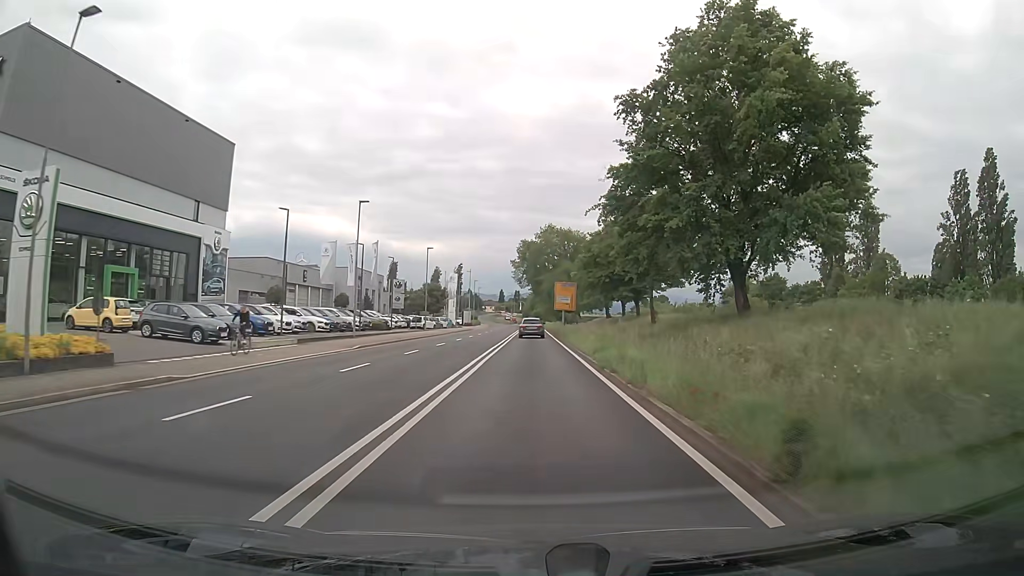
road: primary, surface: asphalt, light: Day
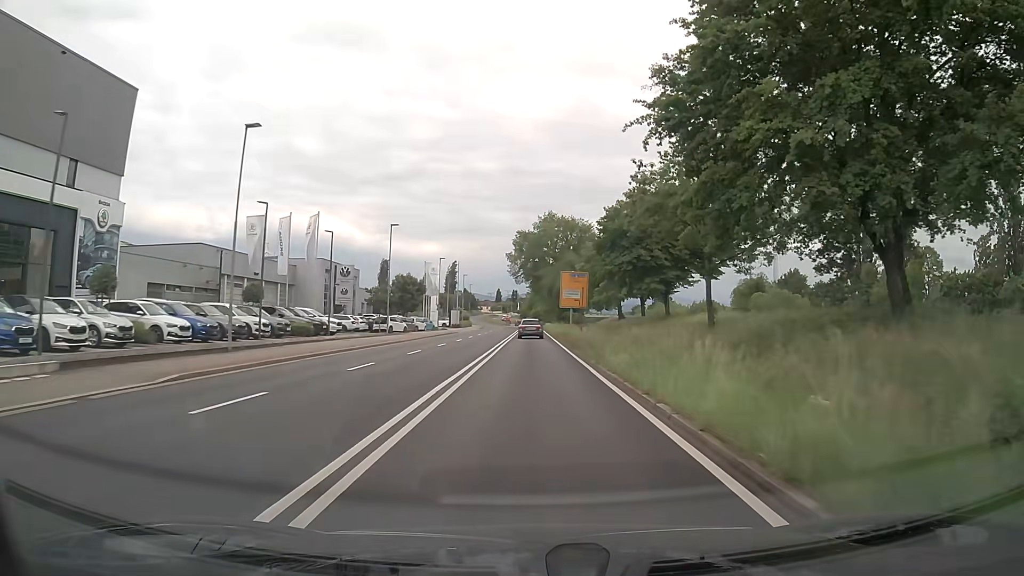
(0.0, +17.3) m; 0°
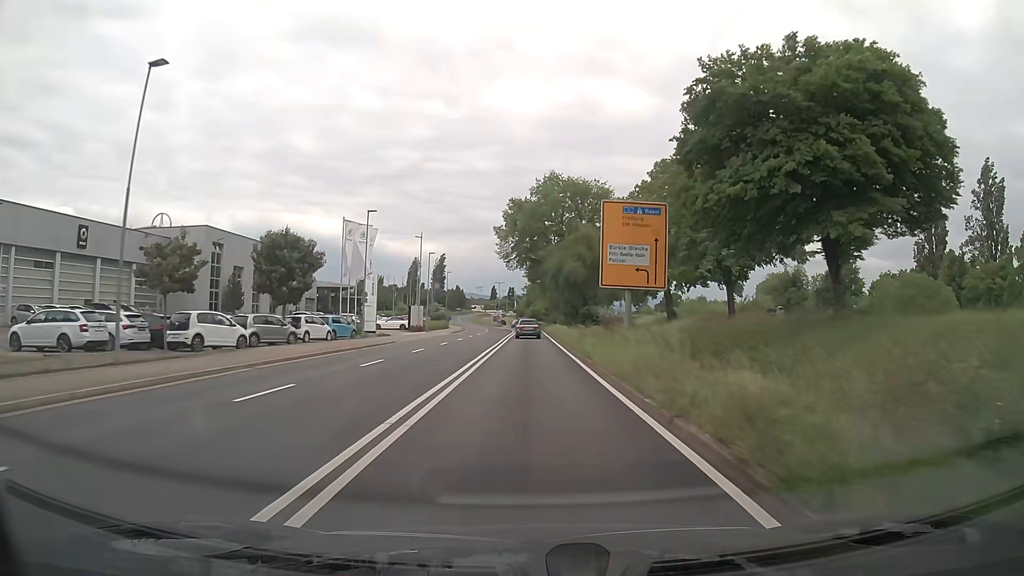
(0.0, +34.4) m; 0°
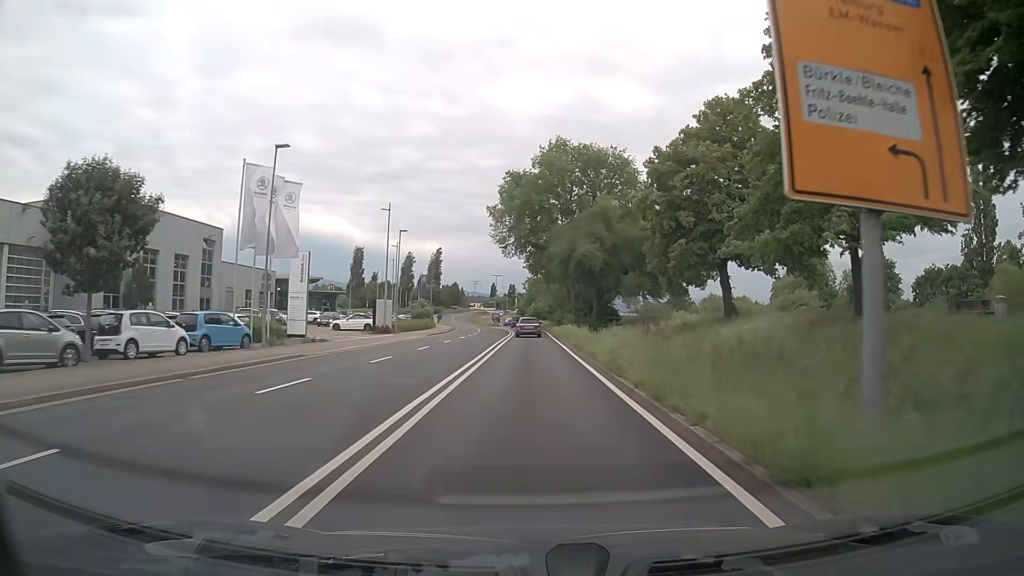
(0.0, +17.1) m; 0°
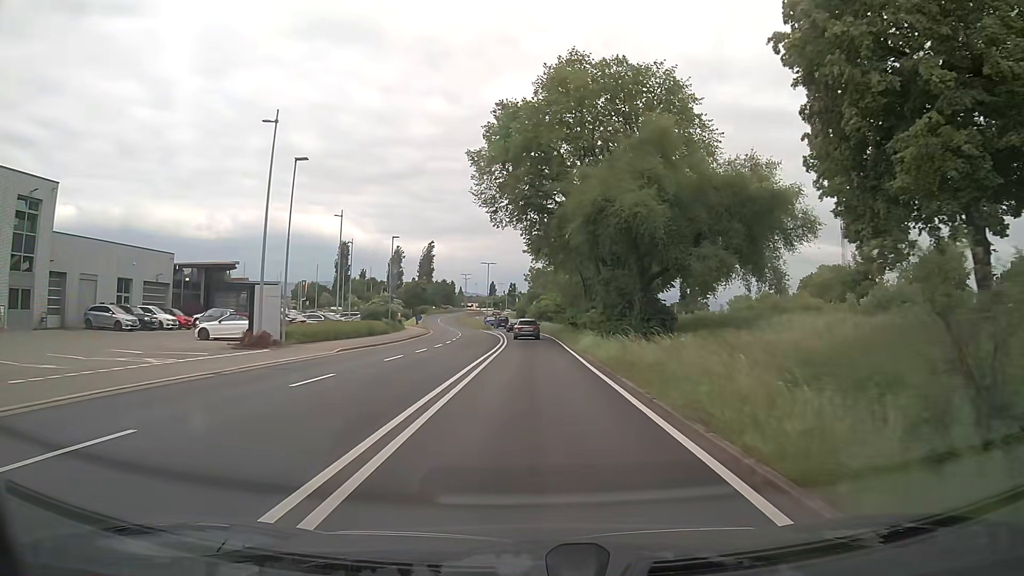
(0.0, +25.6) m; +1°
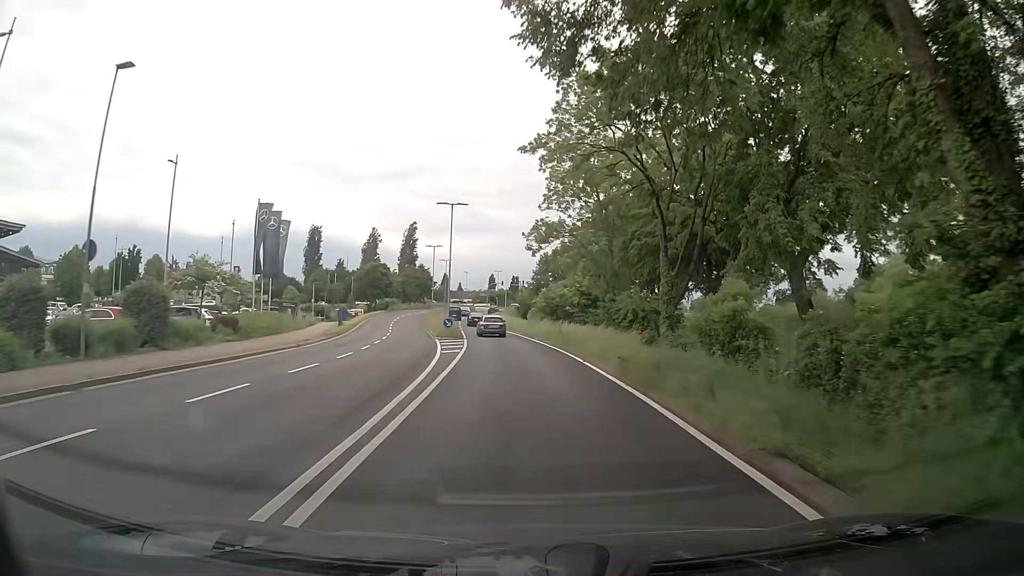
(-0.5, +42.5) m; -1°
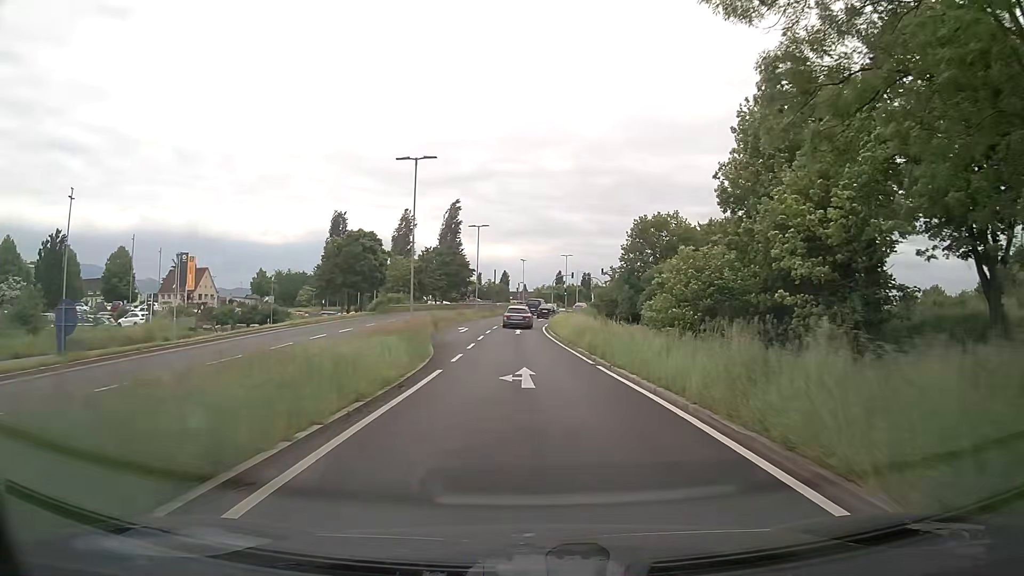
(-2.0, +42.4) m; -6°
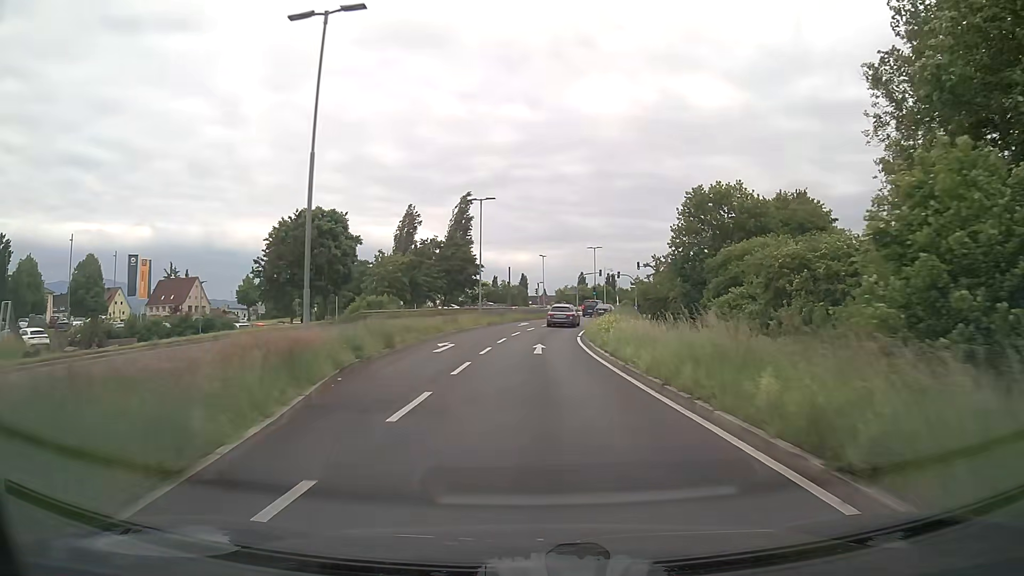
(-0.2, +17.0) m; -1°
